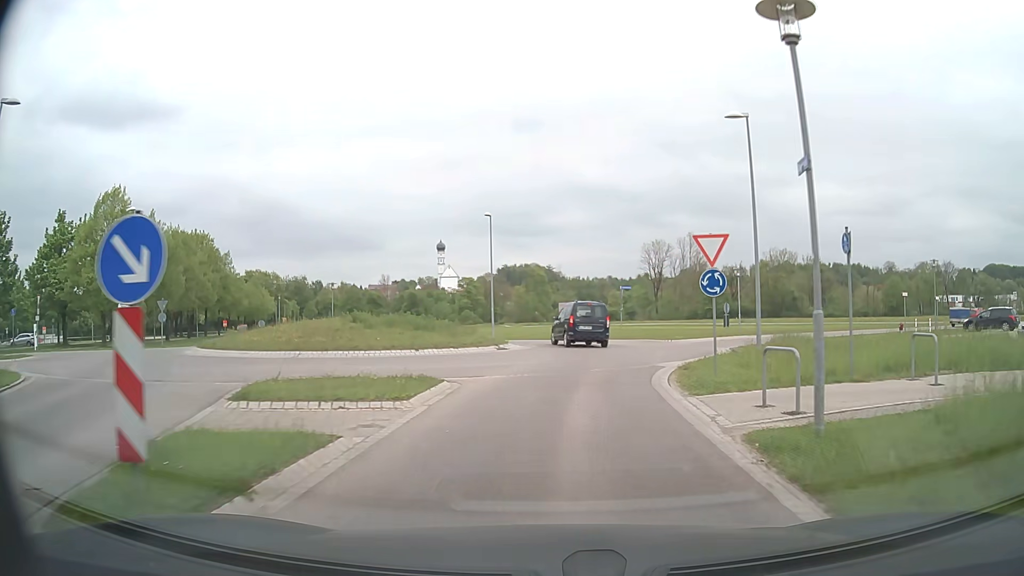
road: tertiary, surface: asphalt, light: Day
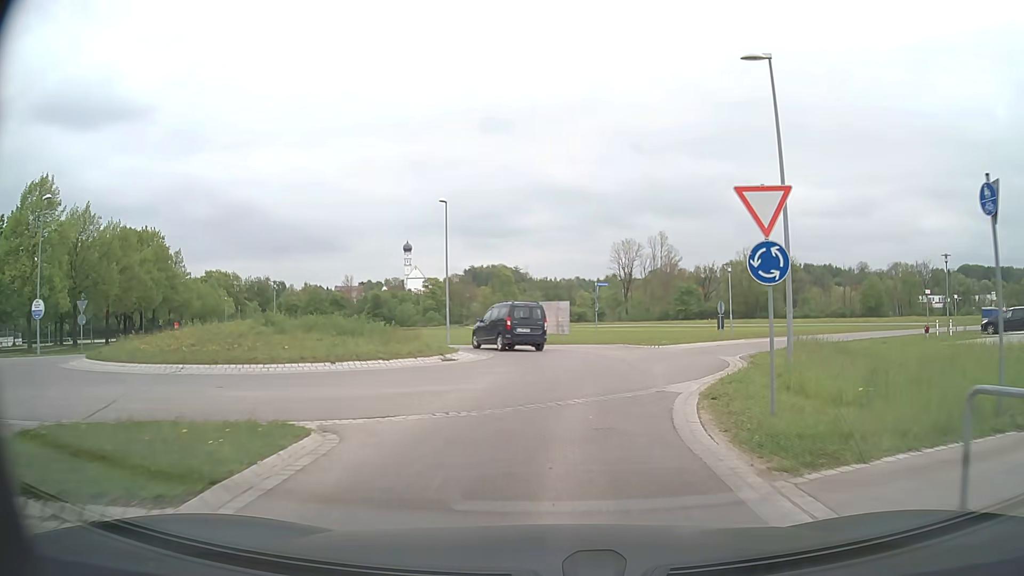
(+0.2, +5.8) m; +3°
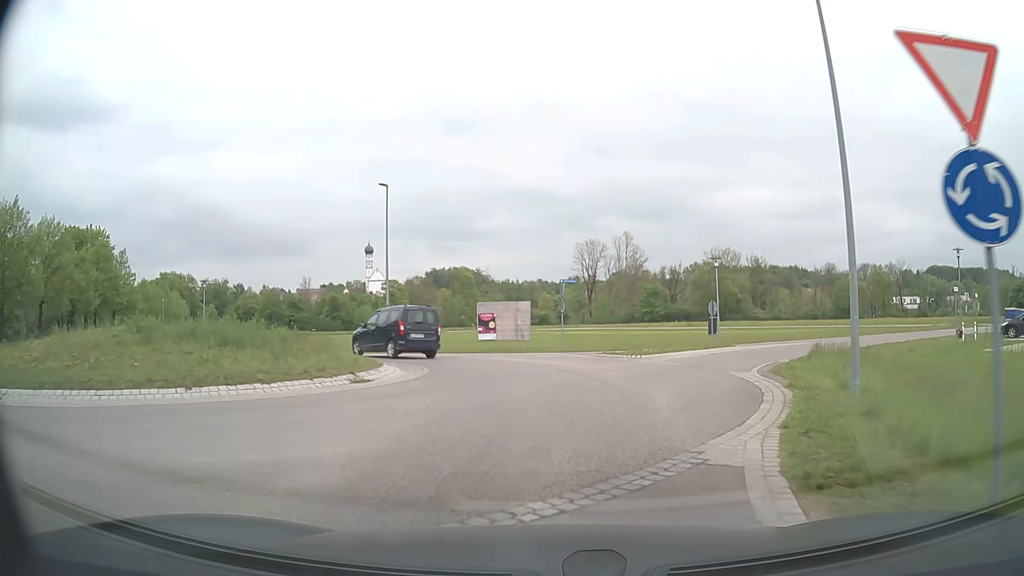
(+0.2, +5.7) m; +4°
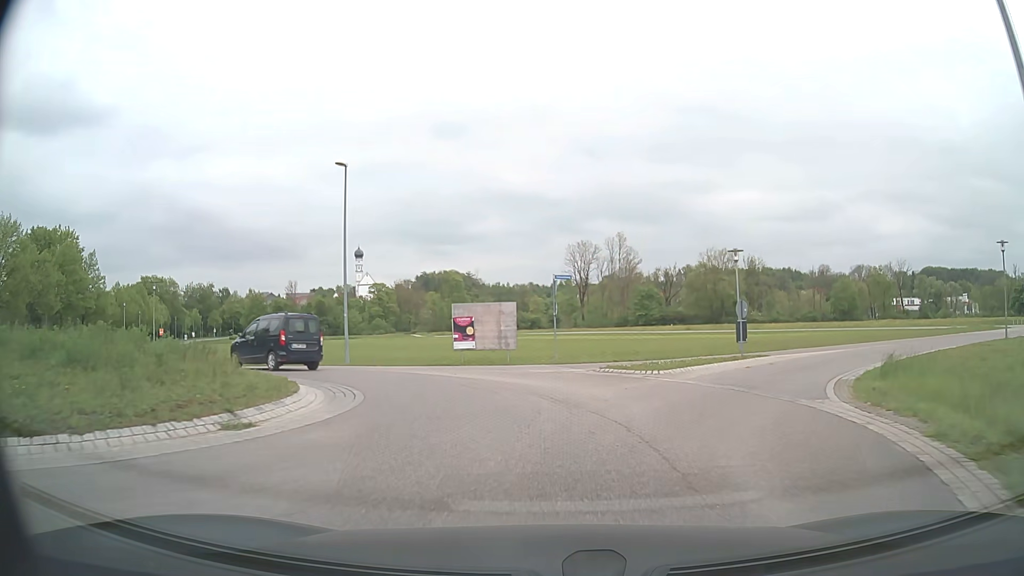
(0.0, +5.5) m; 0°
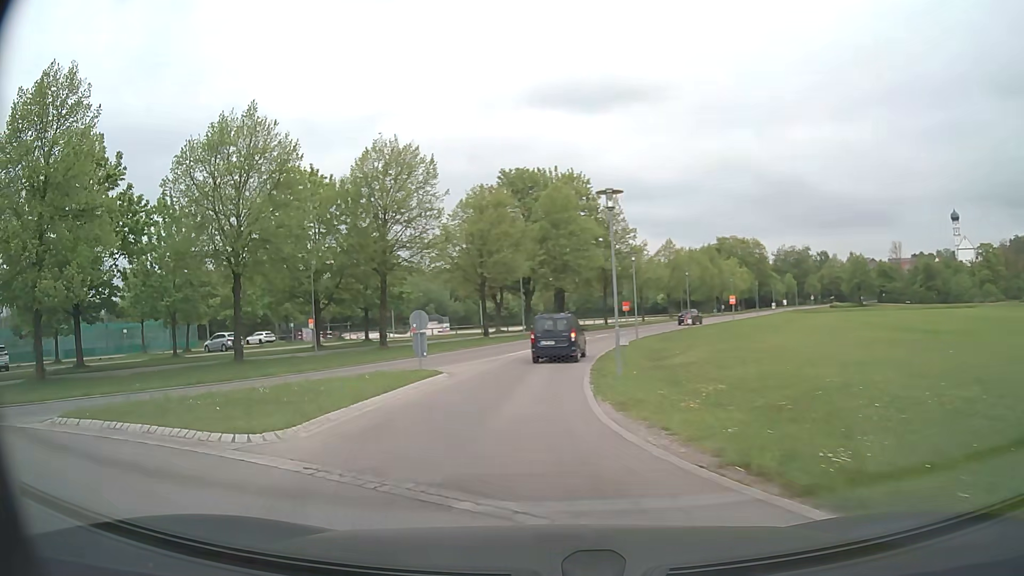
(-9.2, +22.2) m; -52°
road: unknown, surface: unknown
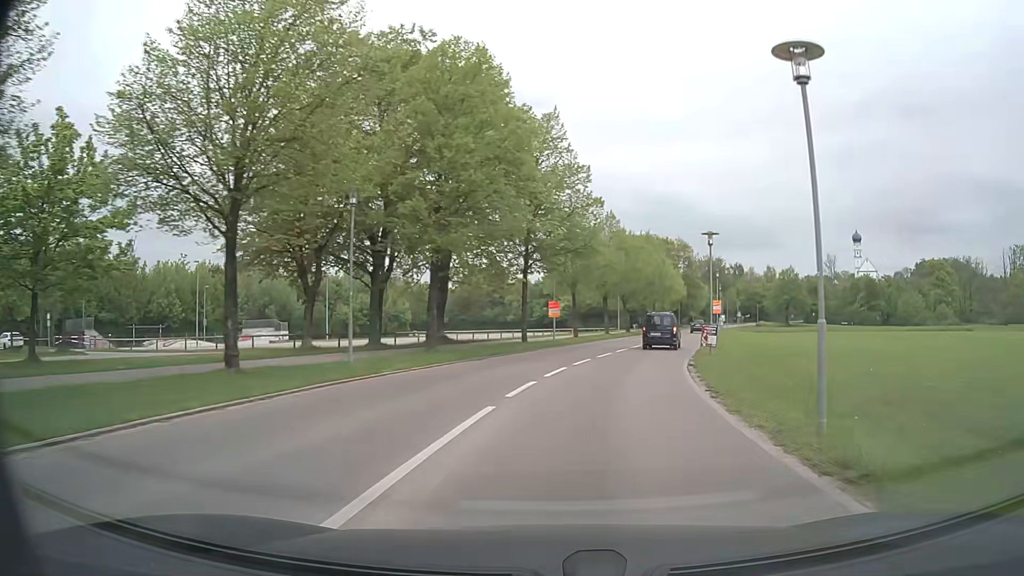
(+0.2, +30.7) m; +12°
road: tertiary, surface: asphalt
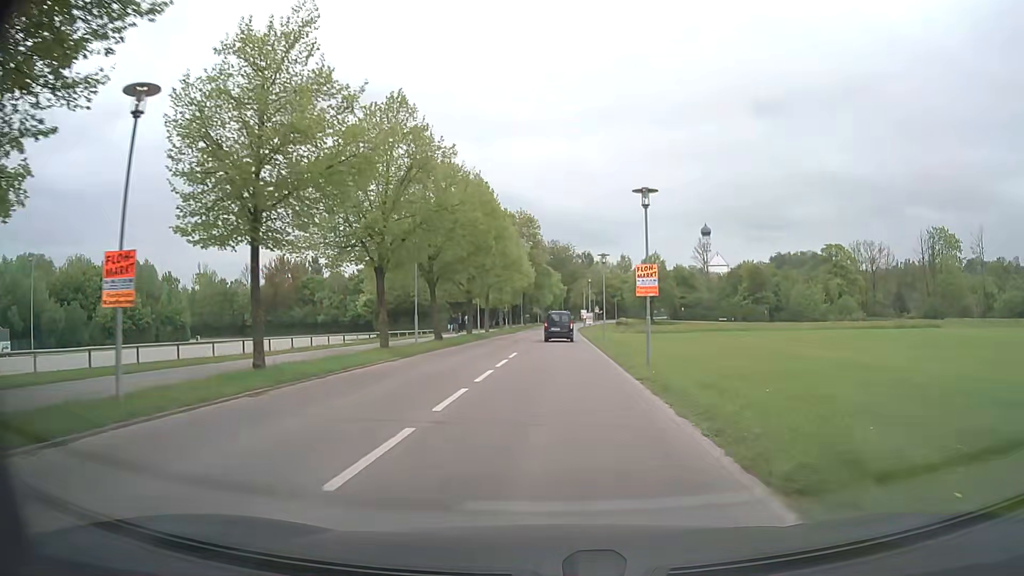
(+4.3, +29.2) m; +14°
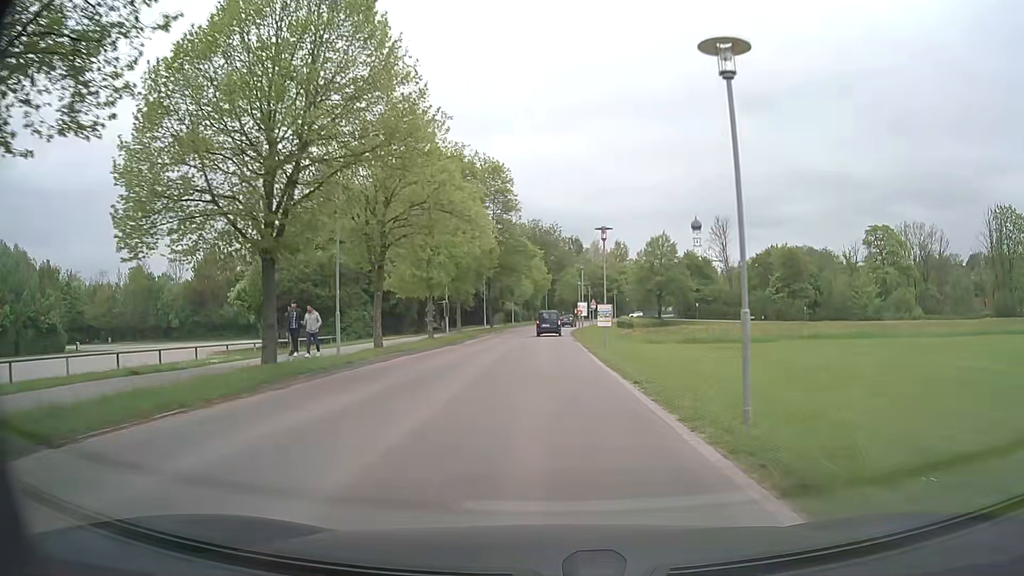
(+0.4, +30.4) m; +1°
(0, +10) (0, +20) (0, +30) (0, +40) (0, +50) (+1, +60) (+1, +70) (+2, +80) (+4, +90) (+6, +100) m
